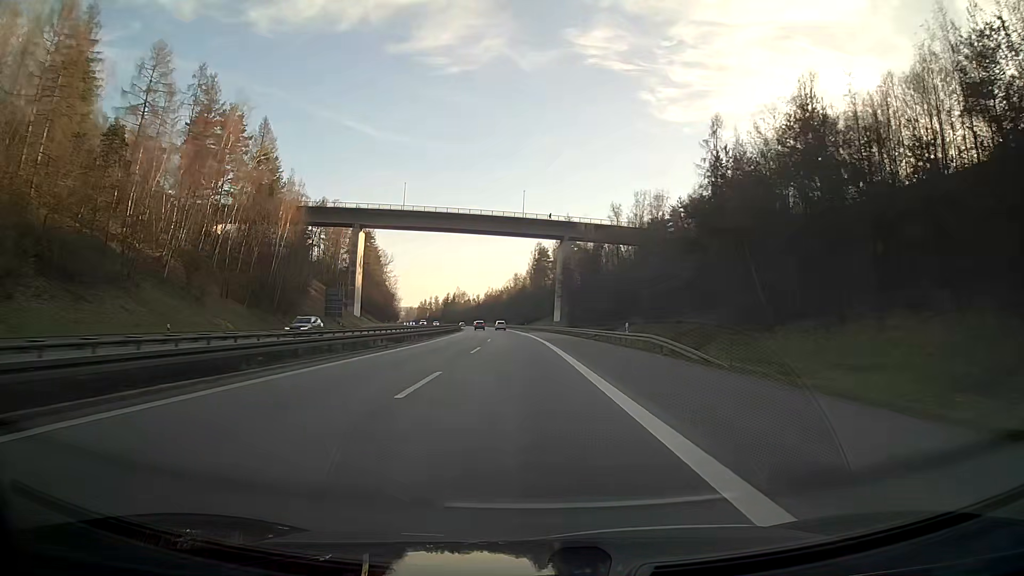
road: motorway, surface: asphalt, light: Day
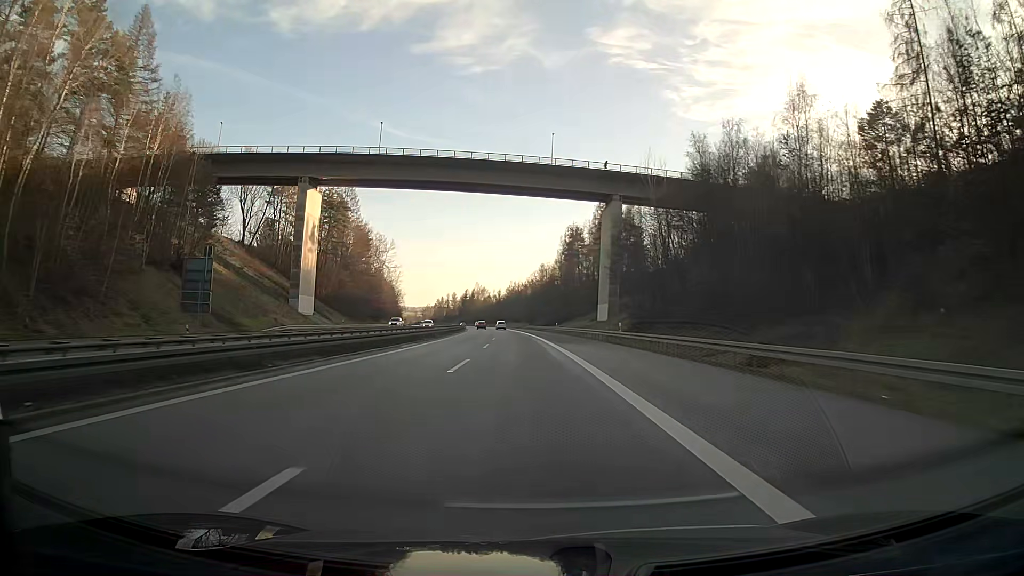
(-1.0, +48.0) m; -2°
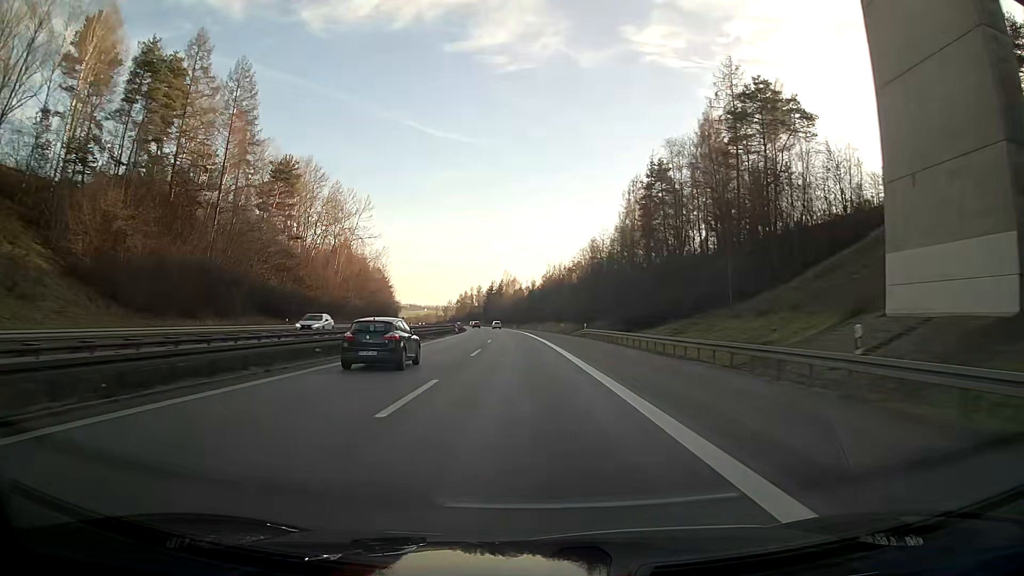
(-2.3, +80.1) m; -3°
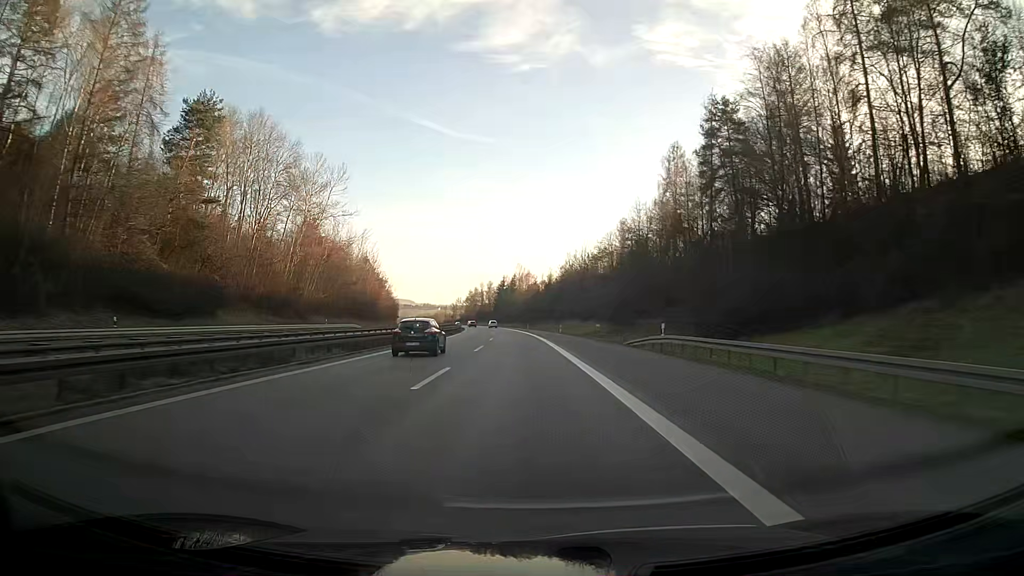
(-0.4, +32.0) m; -1°
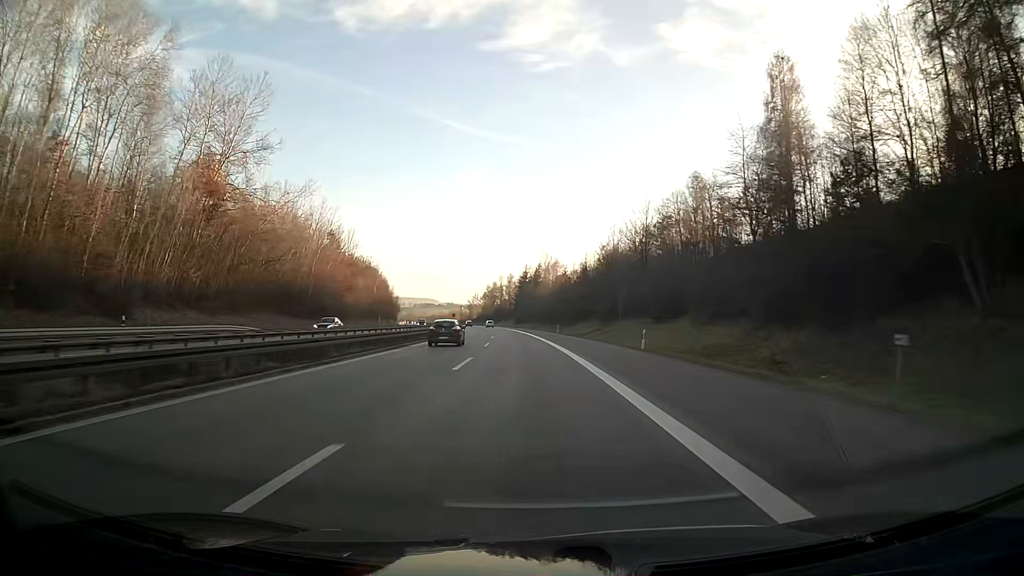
(-0.9, +48.0) m; -2°
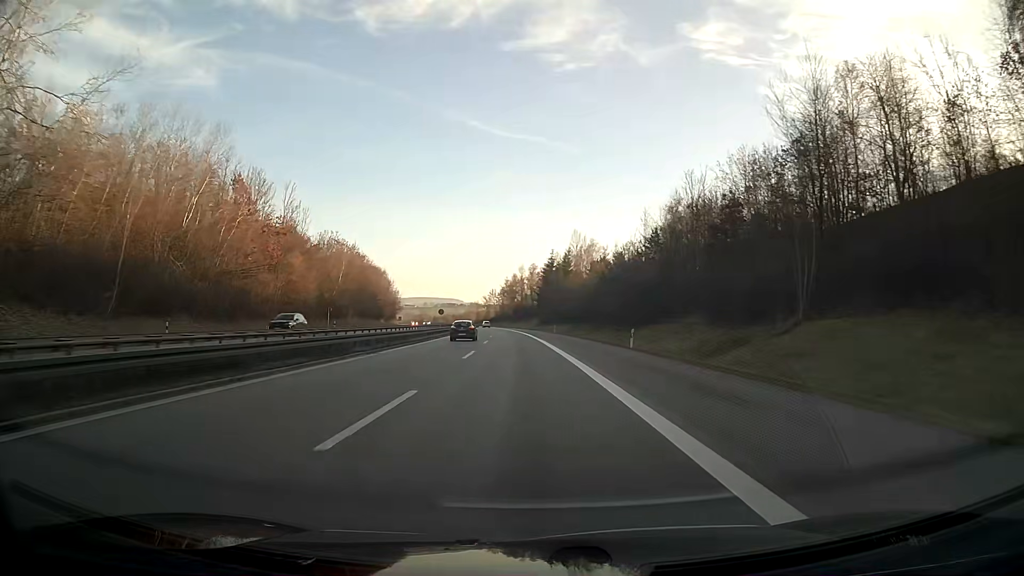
(-0.8, +48.1) m; -2°
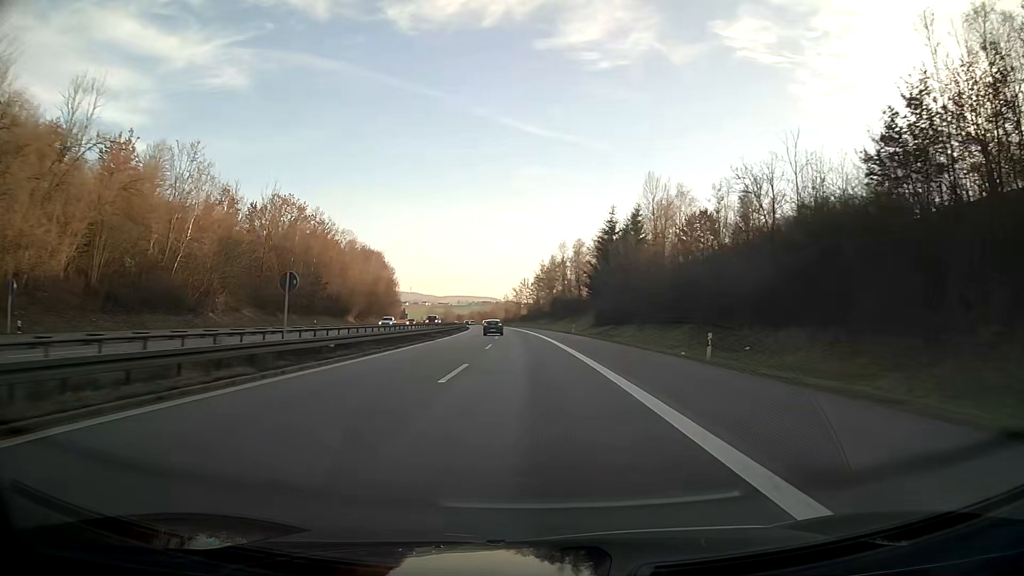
(-1.9, +64.1) m; -3°
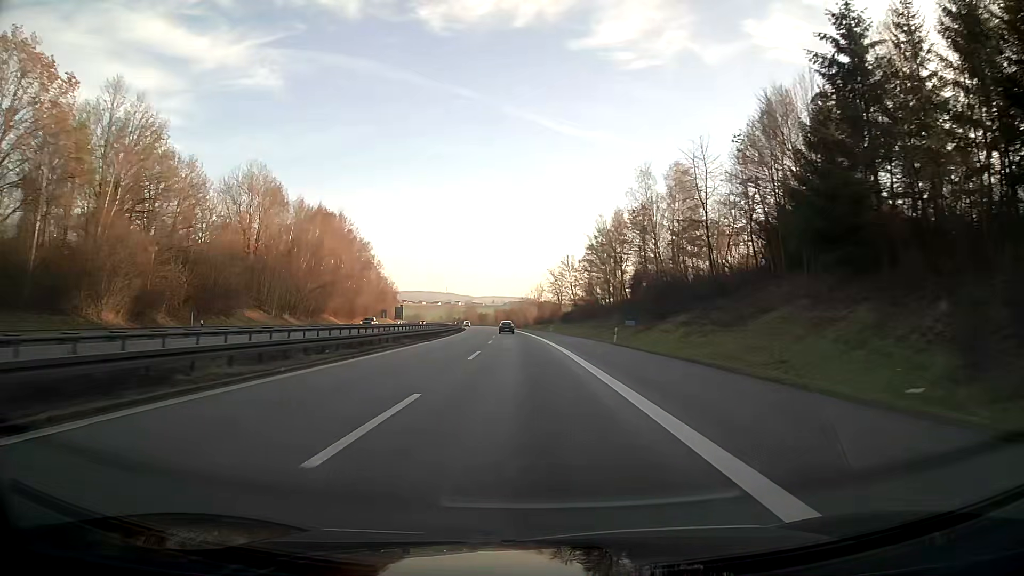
(-2.3, +80.1) m; -3°
